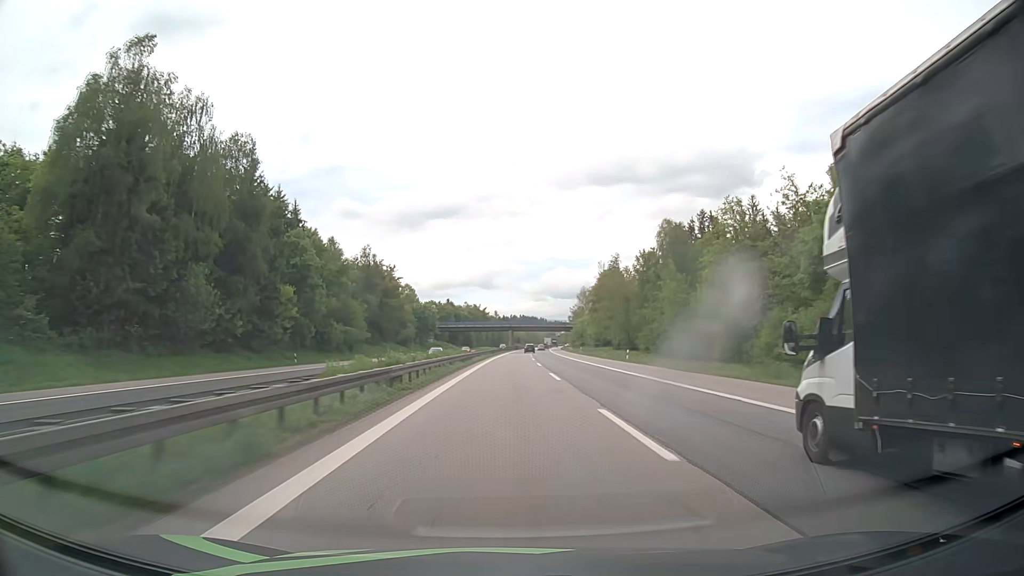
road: motorway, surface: asphalt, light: Day
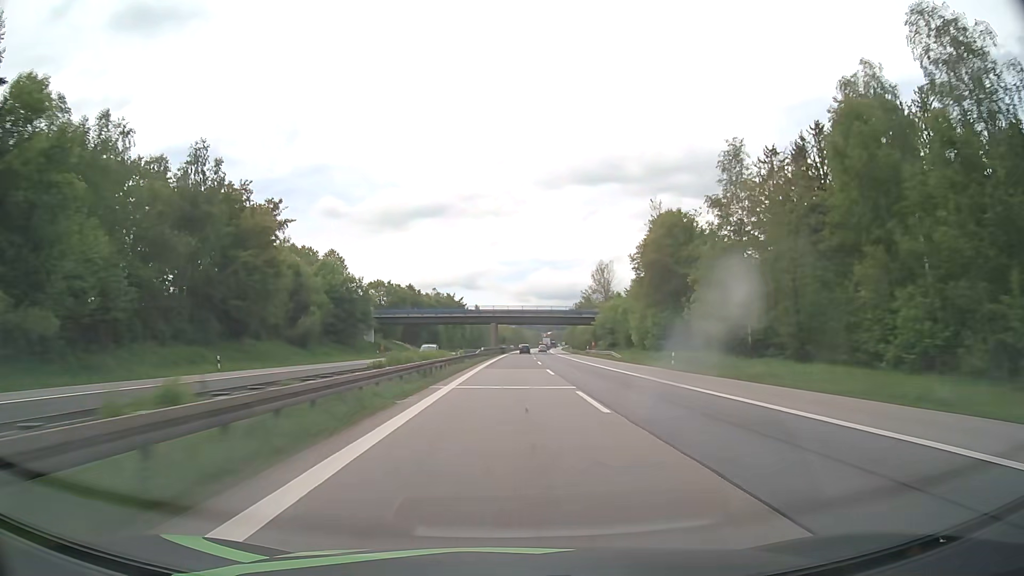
(+0.7, +66.5) m; +1°
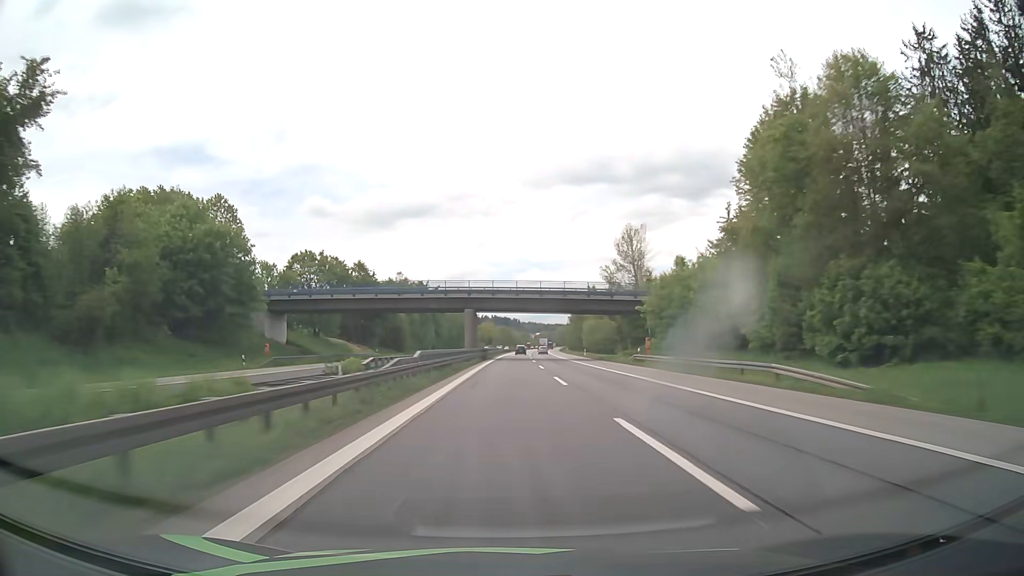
(+0.5, +44.4) m; +1°
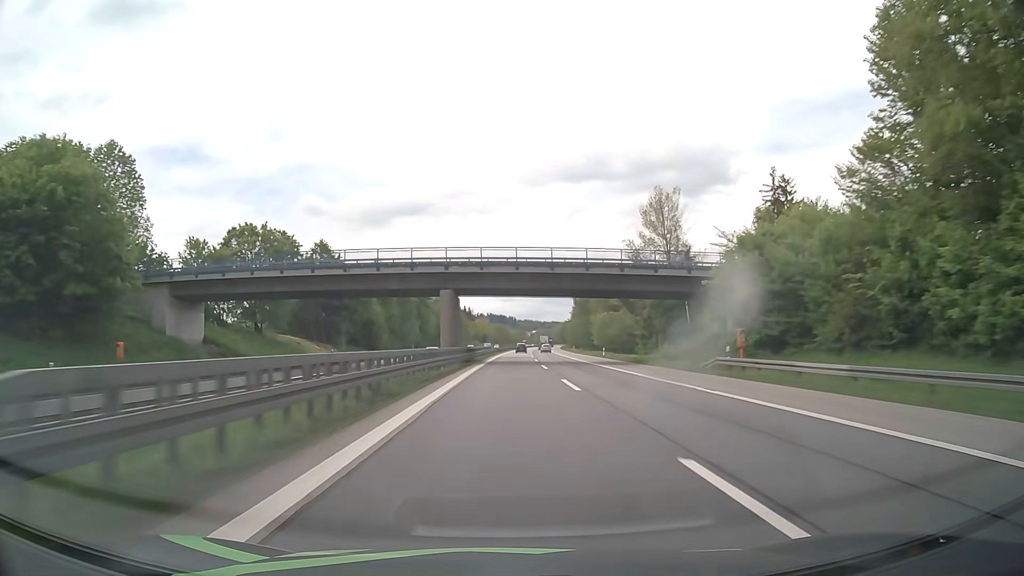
(+0.1, +22.2) m; 0°
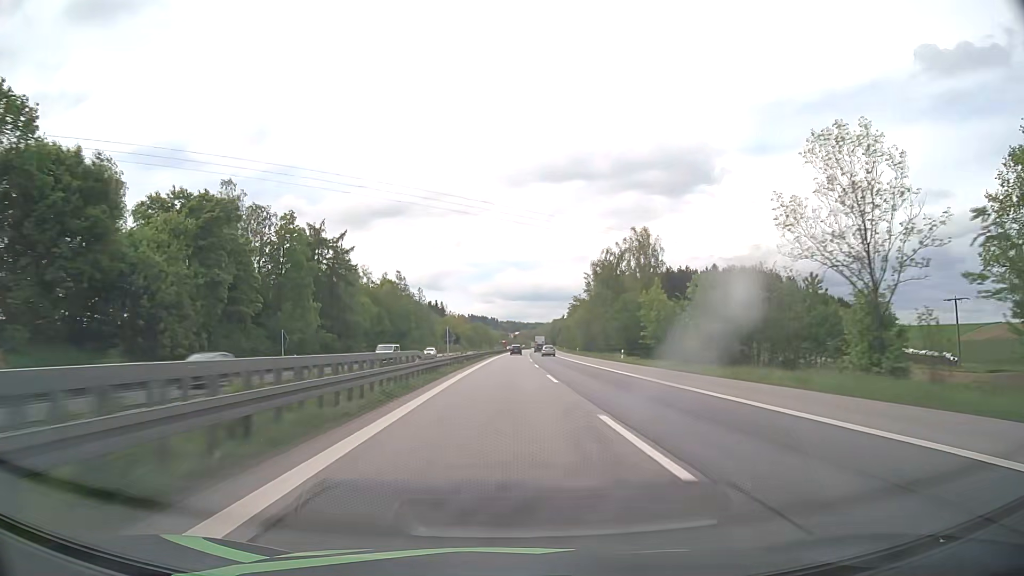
(+0.7, +66.7) m; 0°
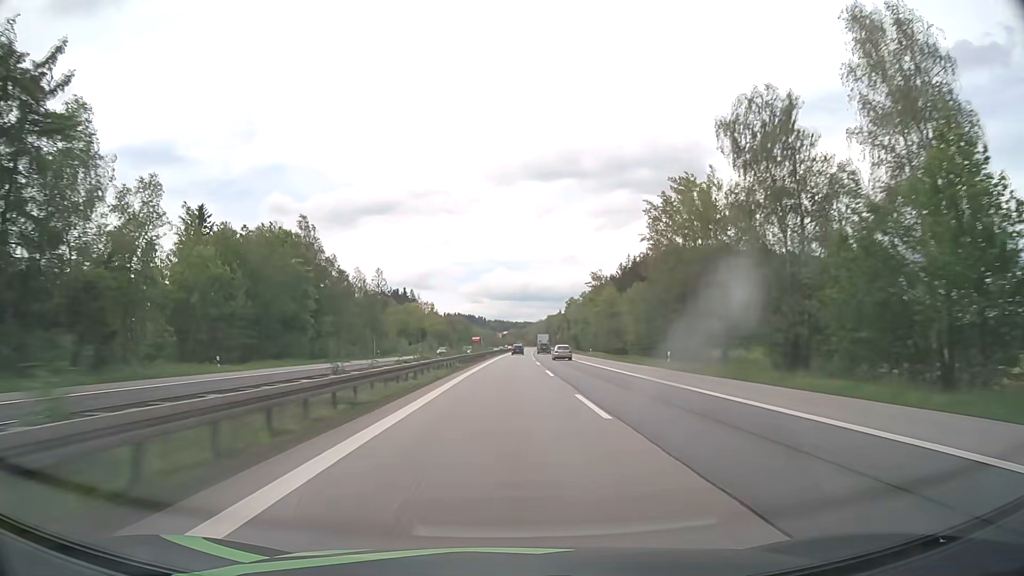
(+1.7, +66.7) m; +2°
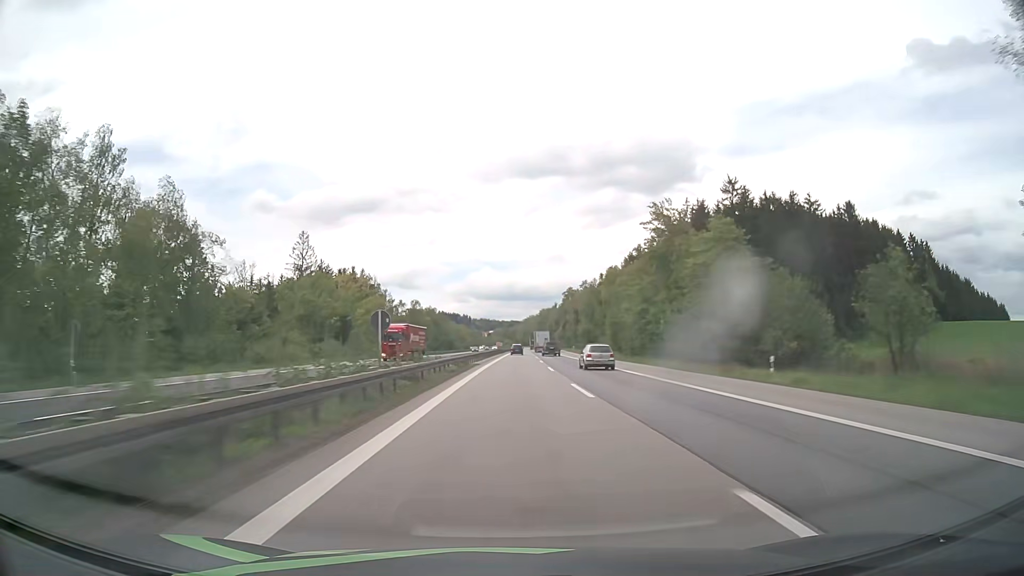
(+0.8, +66.7) m; +1°
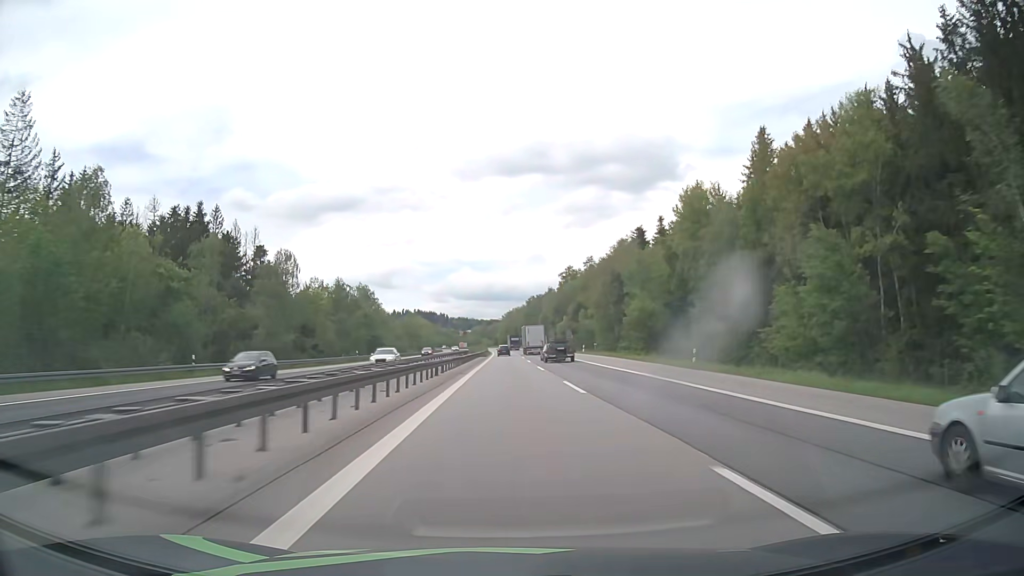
(+1.5, +89.0) m; +2°
(0, +10) (0, +20) (0, +30) (0, +40) (0, +50) (0, +60) (0, +70) (0, +80) (0, +90) (-1, +100) m
